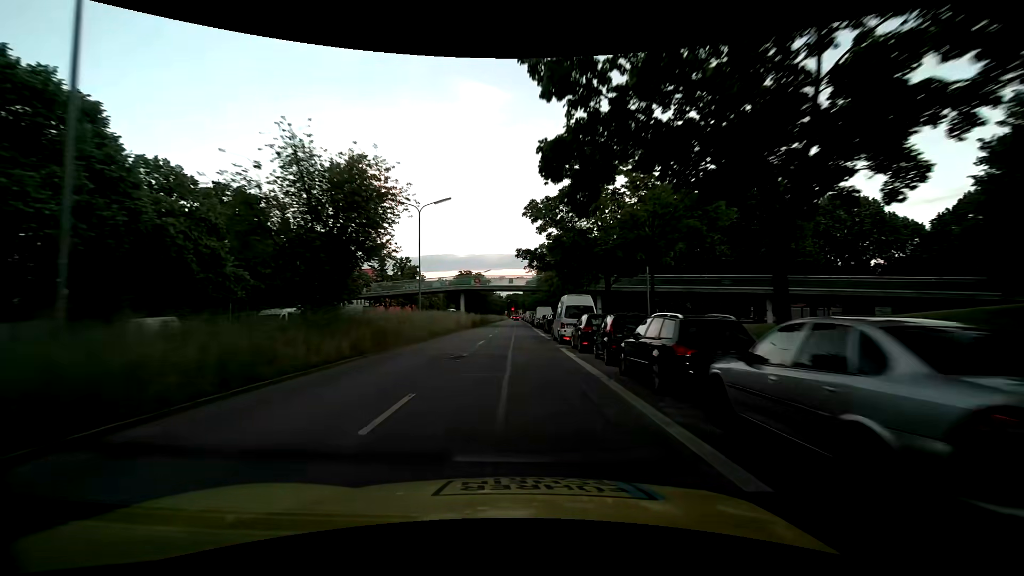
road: secondary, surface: asphalt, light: Day
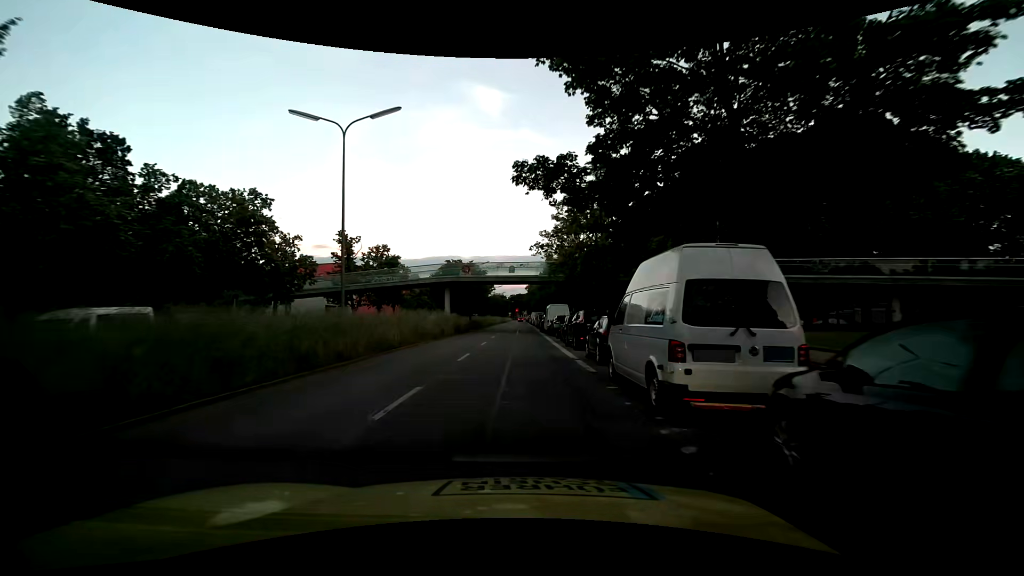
(+0.1, +17.2) m; 0°
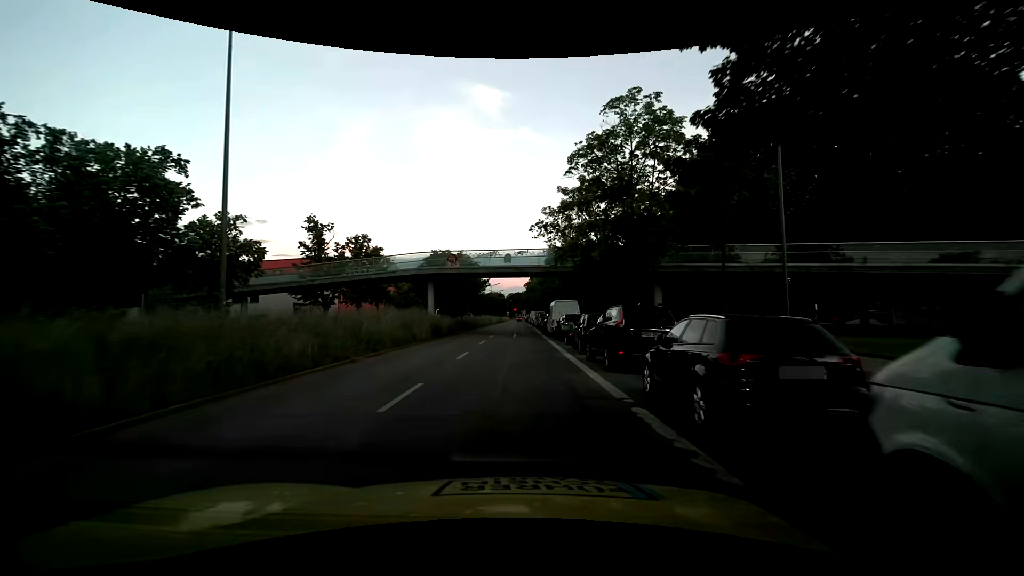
(0.0, +8.4) m; 0°
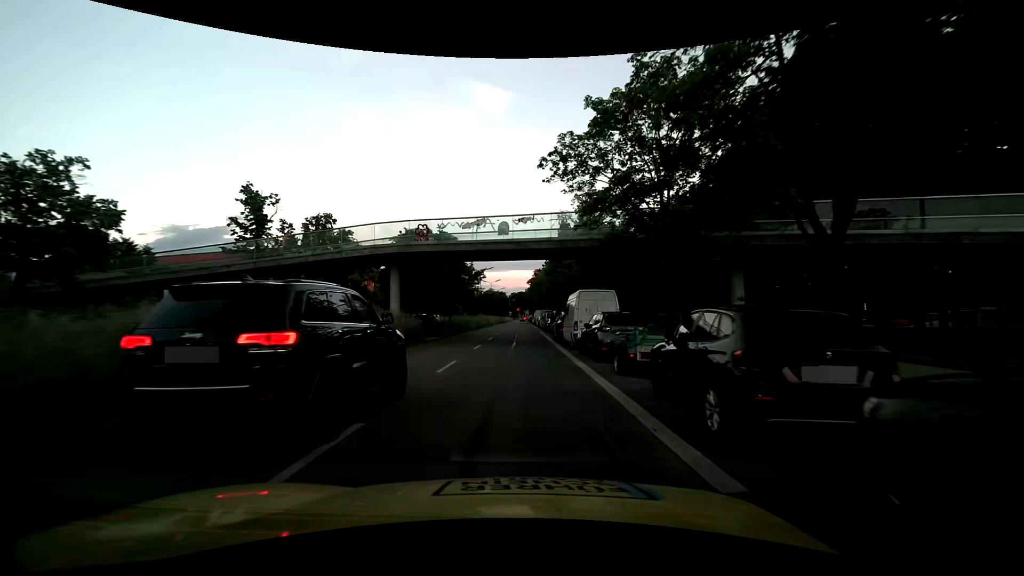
(+0.1, +12.9) m; +1°
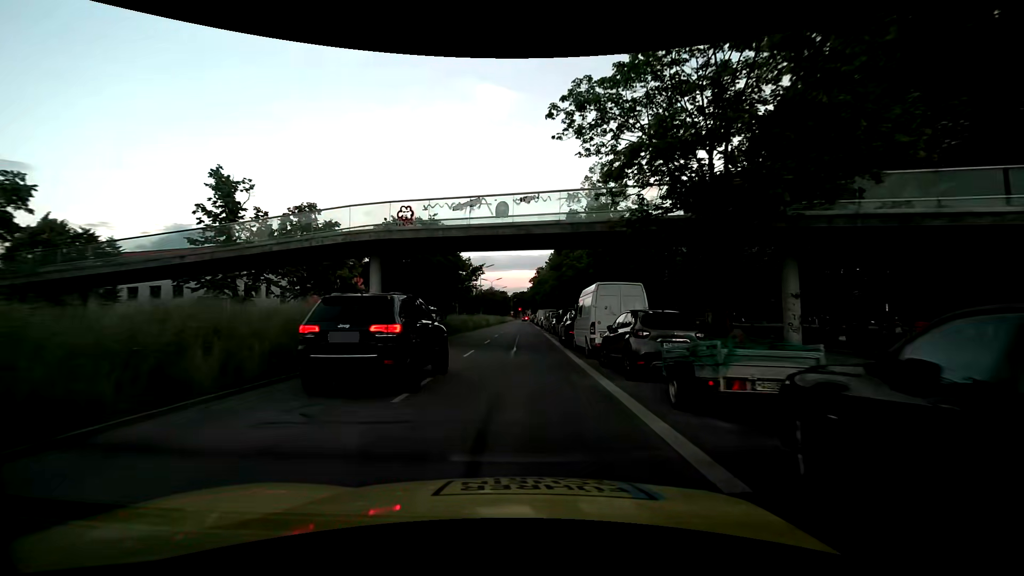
(0.0, +4.4) m; -1°
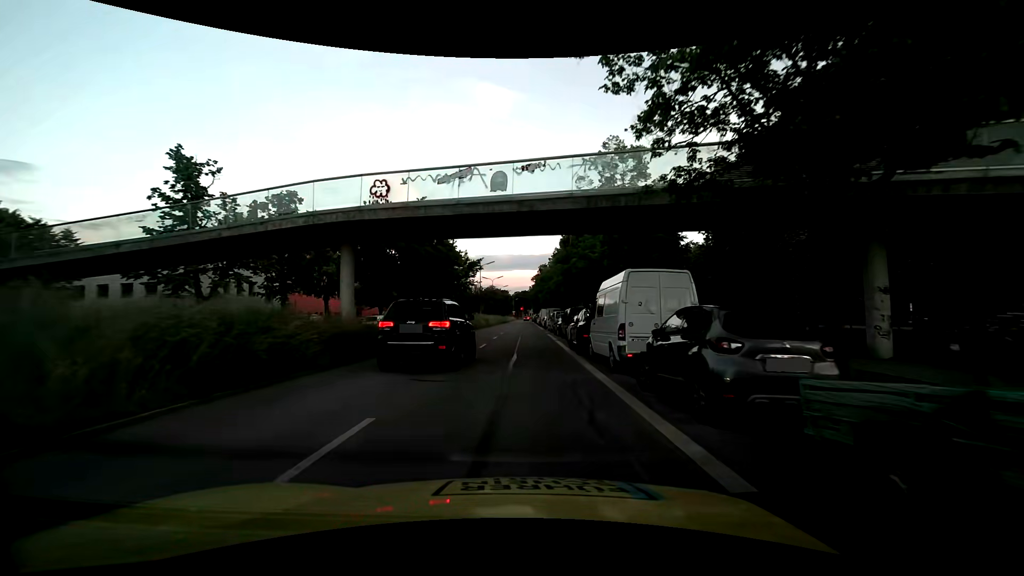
(0.0, +4.4) m; 0°
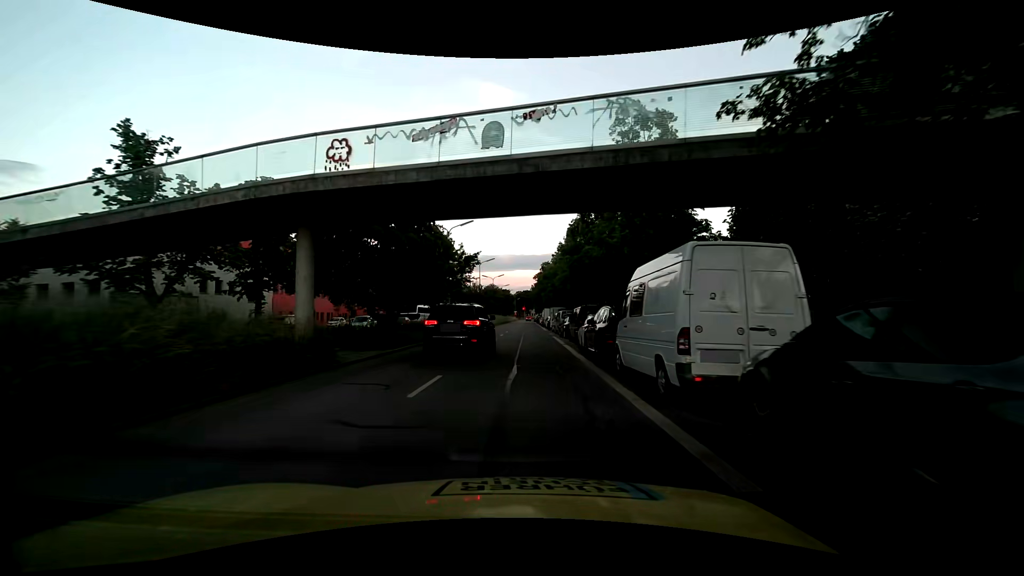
(0.0, +4.3) m; 0°
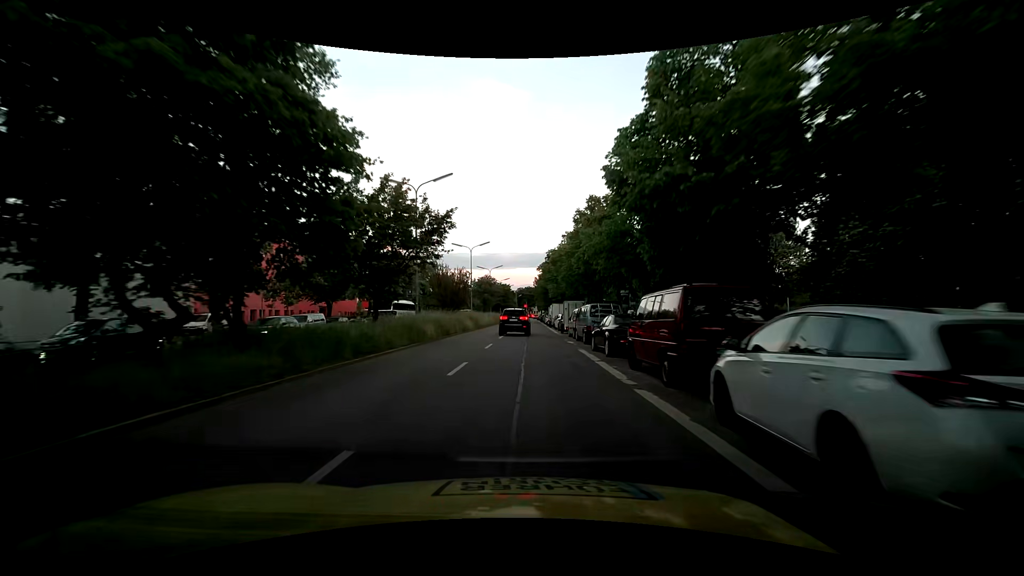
(-0.2, +15.4) m; -3°
(0, +10) (+1, +20) (+1, +30) (+2, +40) (+3, +50) (+3, +60) (+3, +70) (+4, +80) (+4, +90) (+5, +100) m
